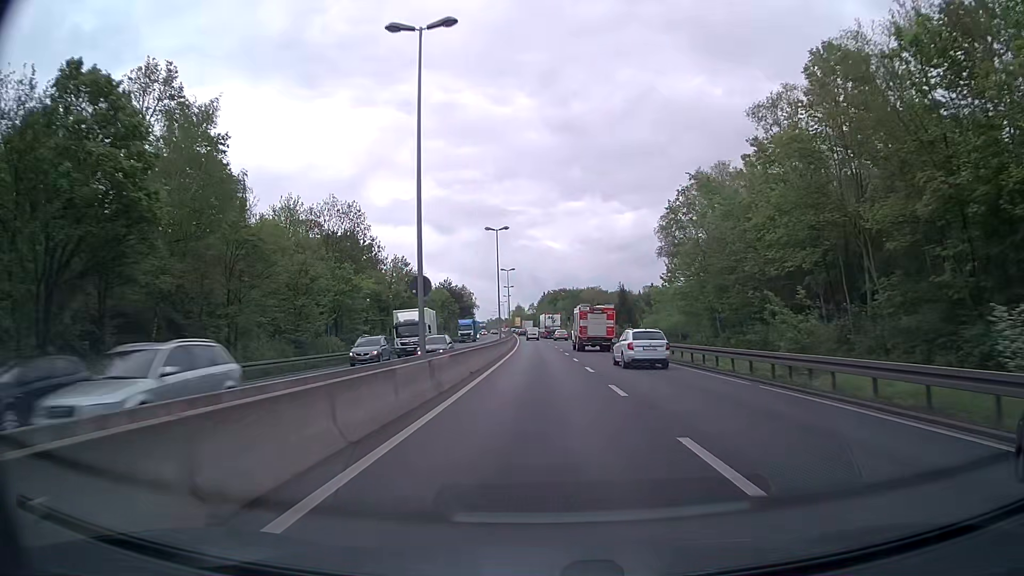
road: trunk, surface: asphalt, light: Day
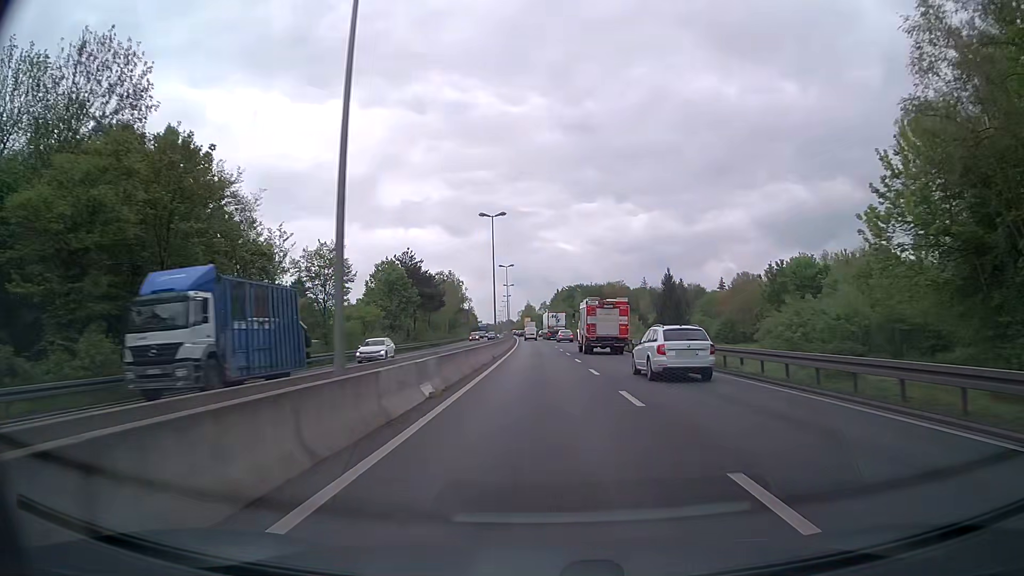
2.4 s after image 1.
(-0.4, +47.2) m; -1°
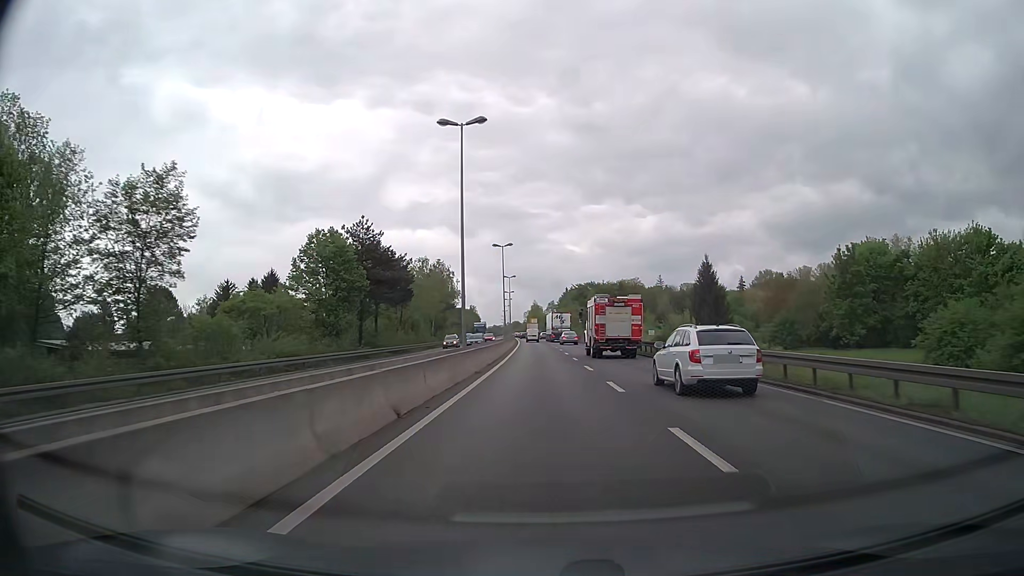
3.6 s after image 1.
(-0.1, +23.7) m; -1°
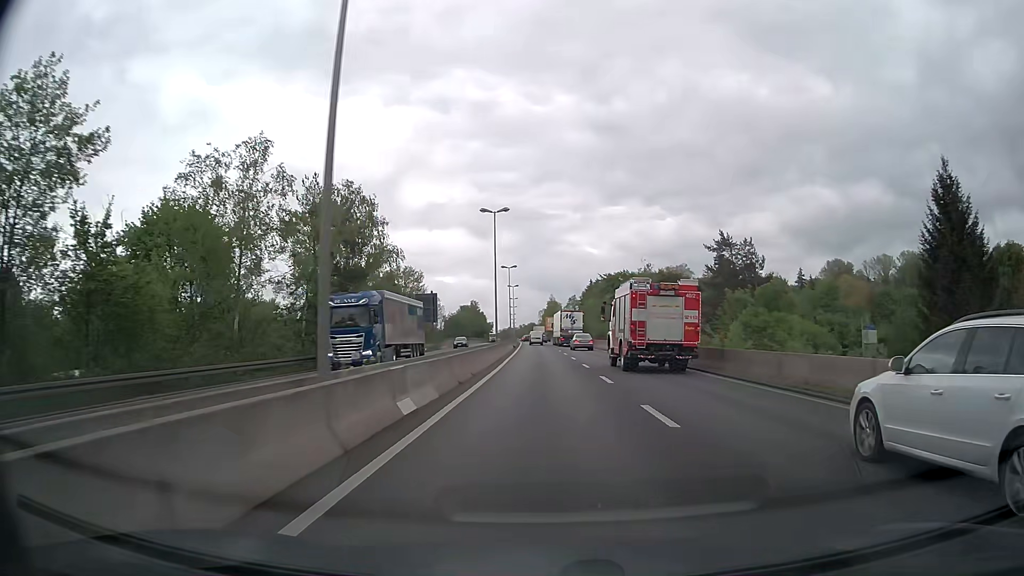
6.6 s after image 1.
(-0.9, +59.7) m; -2°
(0, +10) (0, +20) (0, +30) (0, +40) (0, +50) (-1, +60) (-1, +70) (-1, +80) (-1, +90) (-2, +100) m
